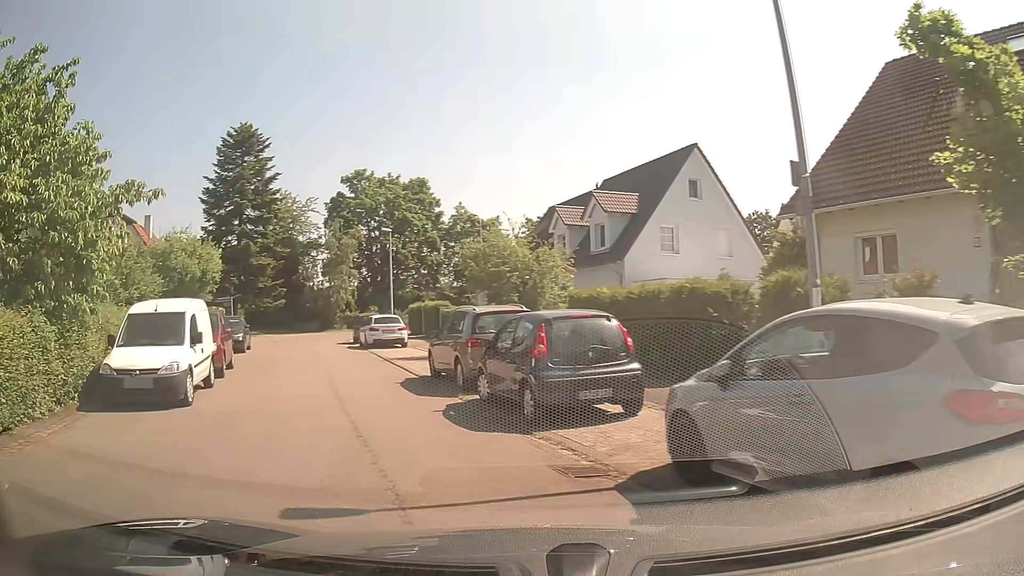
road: residential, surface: asphalt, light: Day
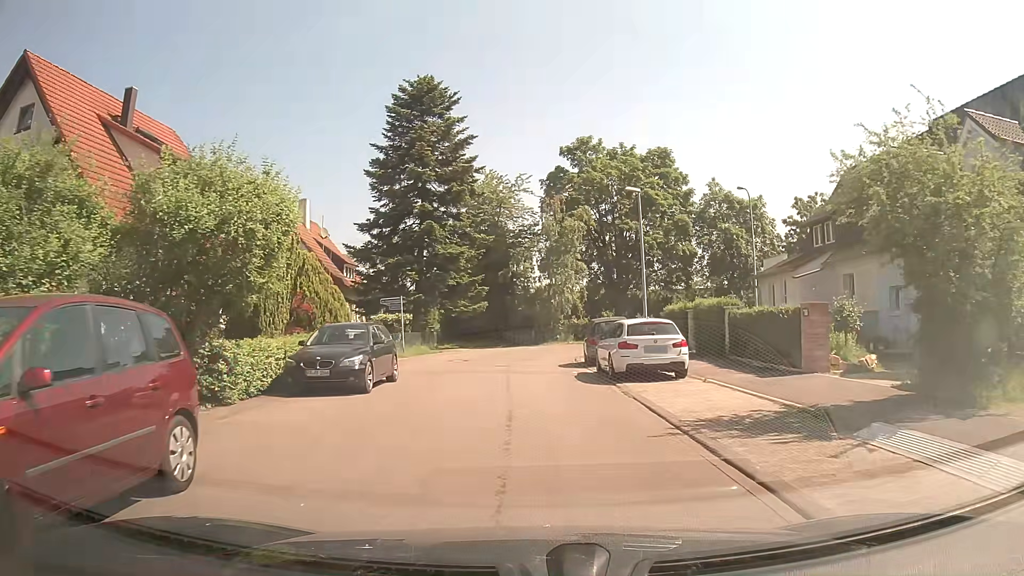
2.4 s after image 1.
(-2.9, +13.7) m; -18°
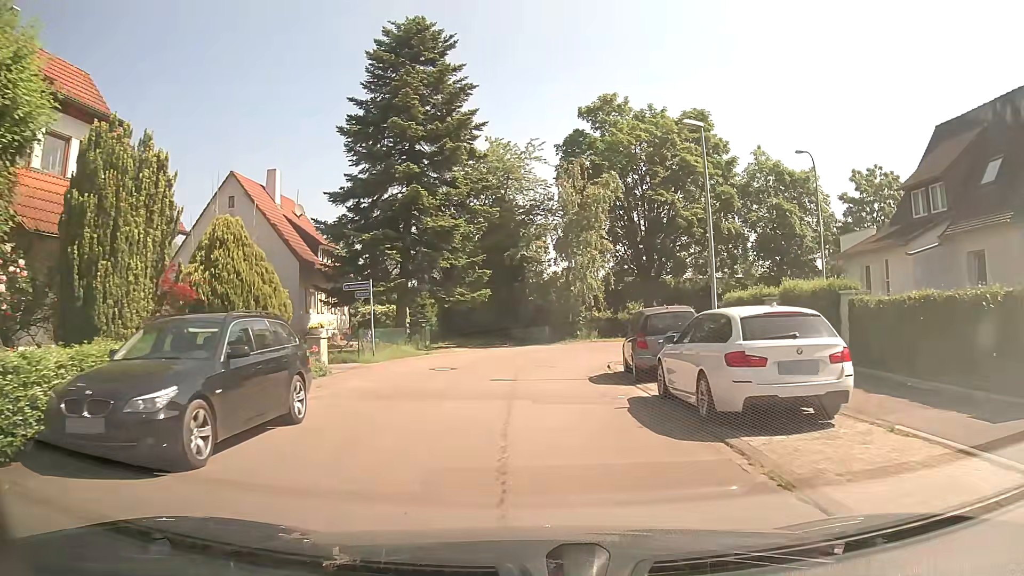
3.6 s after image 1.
(0.0, +7.9) m; +1°
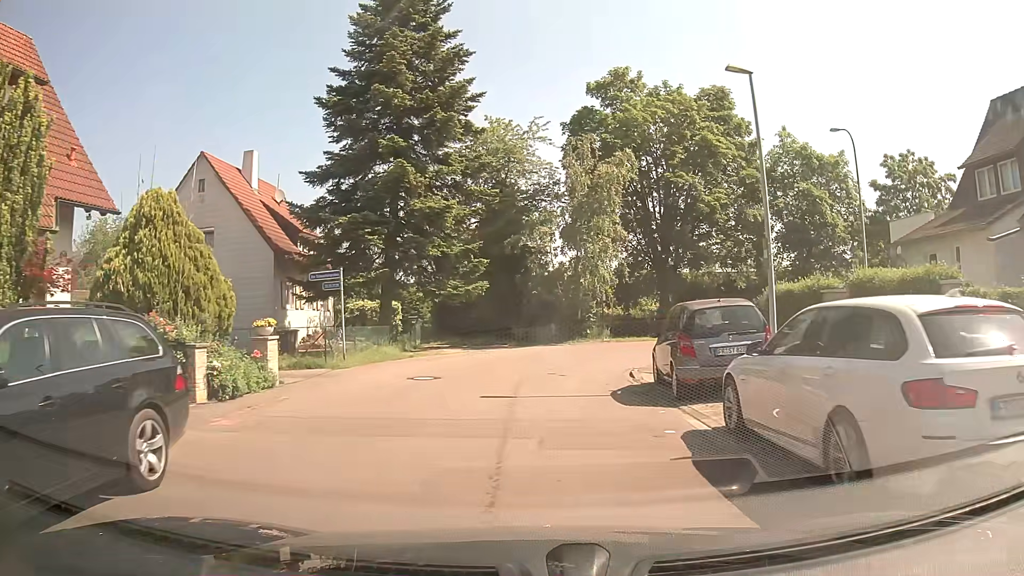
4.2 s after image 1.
(-0.1, +3.9) m; -1°
